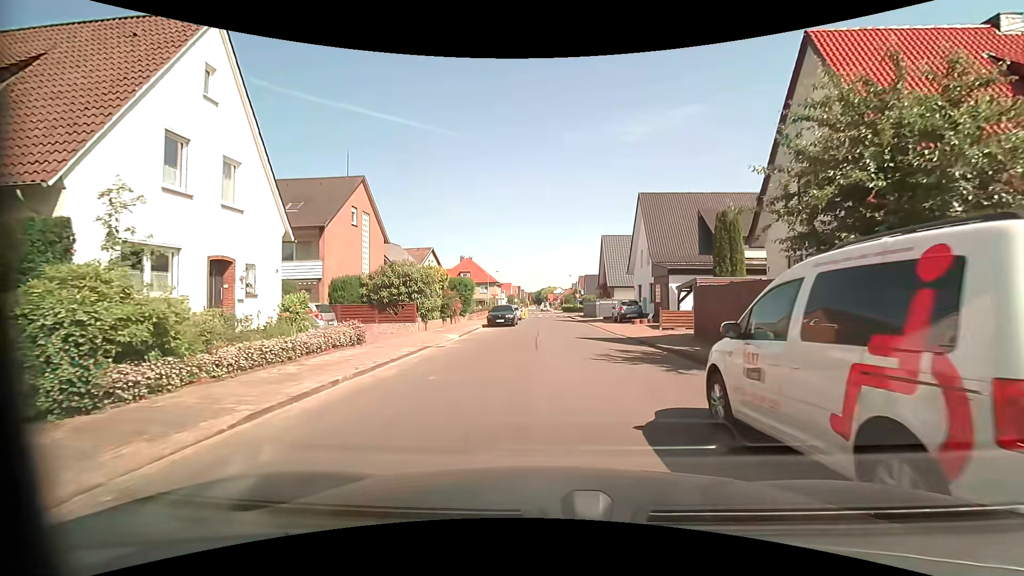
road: residential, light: Day
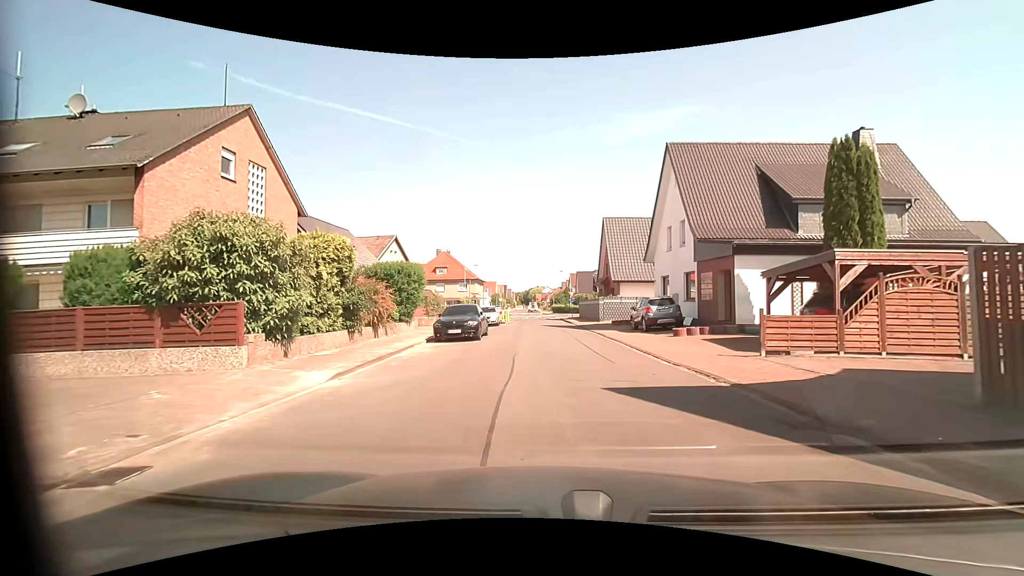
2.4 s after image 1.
(0.0, +13.1) m; 0°
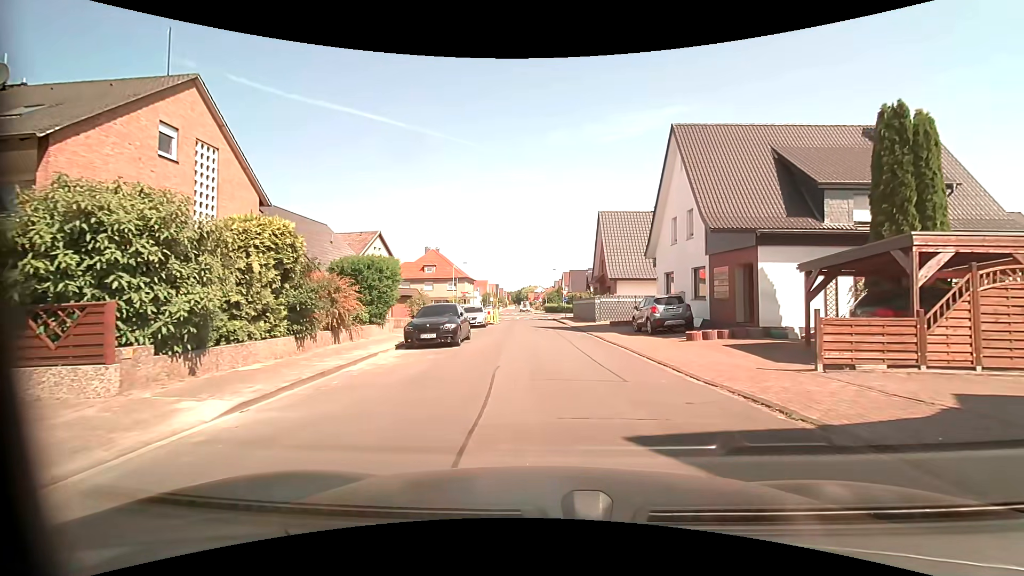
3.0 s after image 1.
(0.0, +3.0) m; +3°
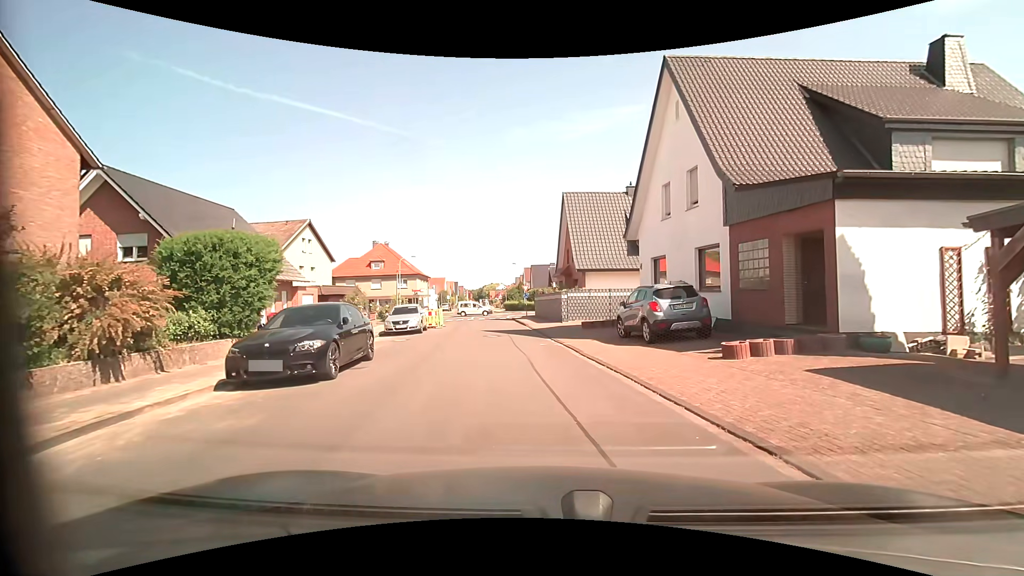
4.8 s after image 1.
(+0.2, +6.9) m; +4°
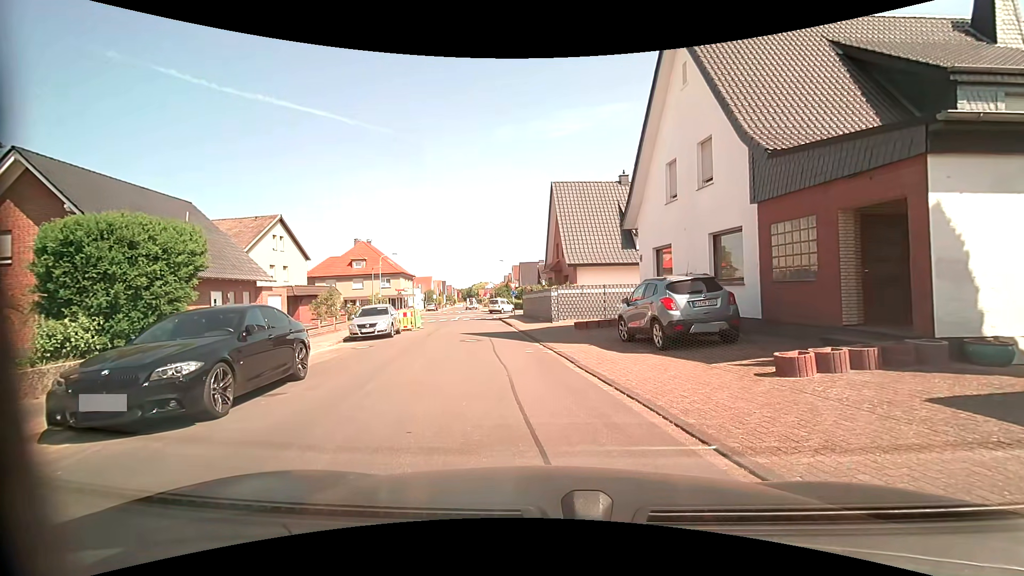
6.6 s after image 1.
(0.0, +2.7) m; -1°
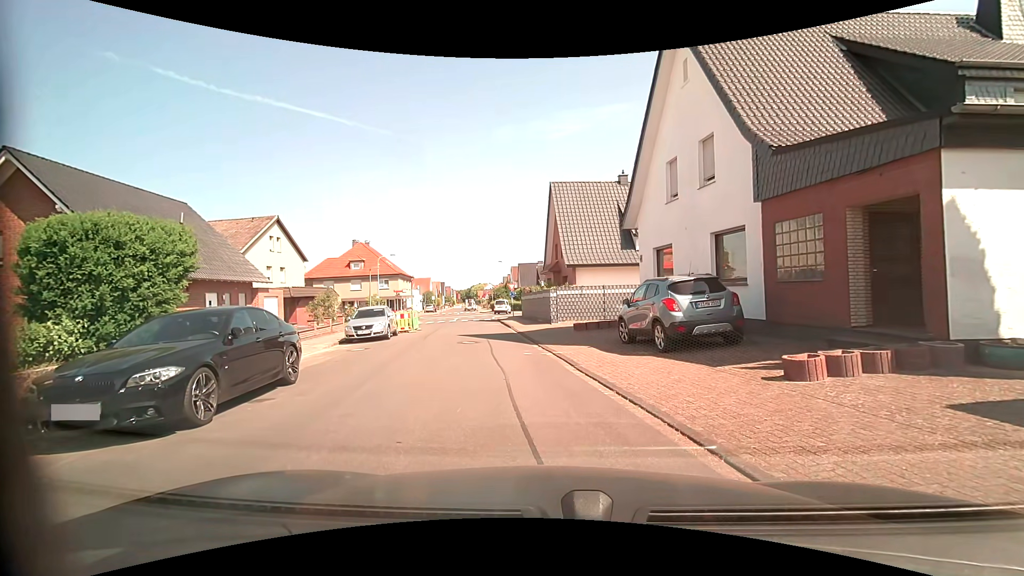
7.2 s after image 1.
(0.0, +0.3) m; 0°
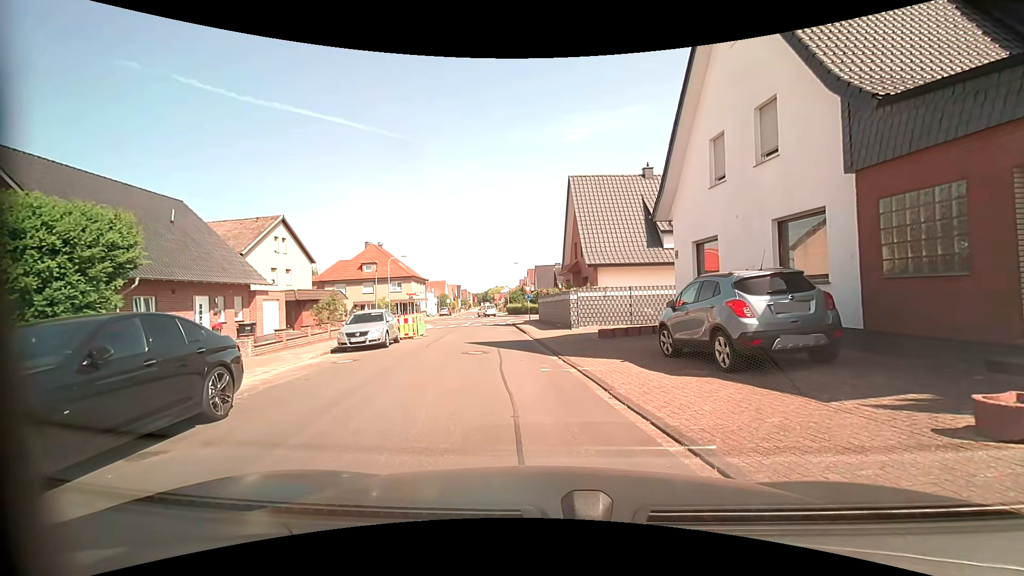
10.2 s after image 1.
(0.0, +2.7) m; 0°
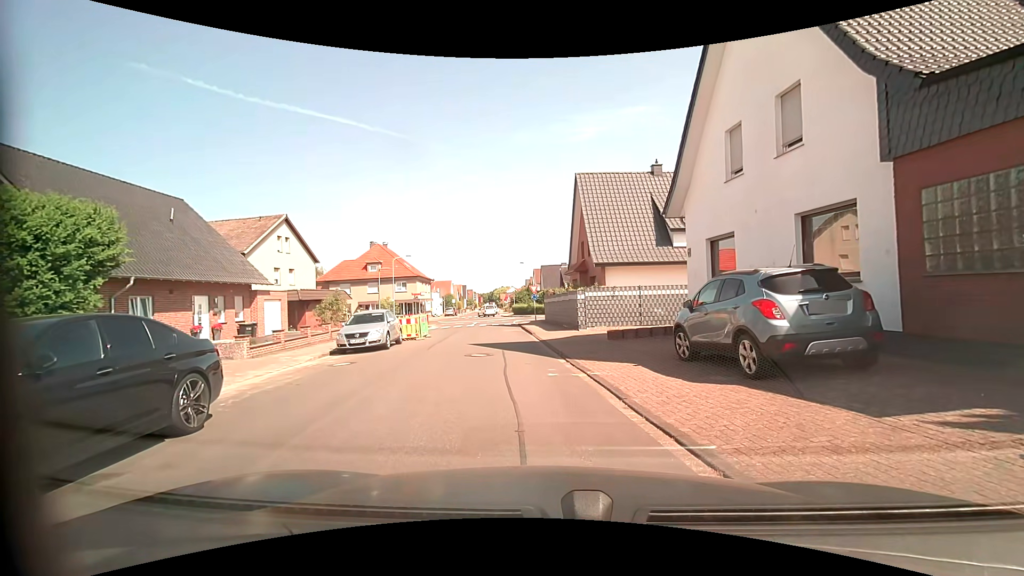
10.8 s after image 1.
(0.0, +0.7) m; 0°
